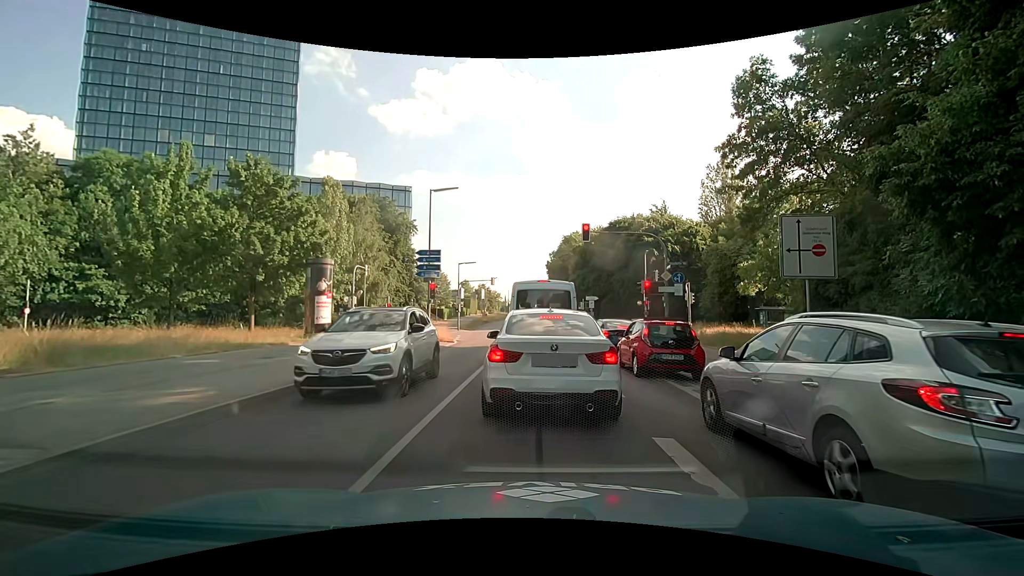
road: secondary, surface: asphalt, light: Day
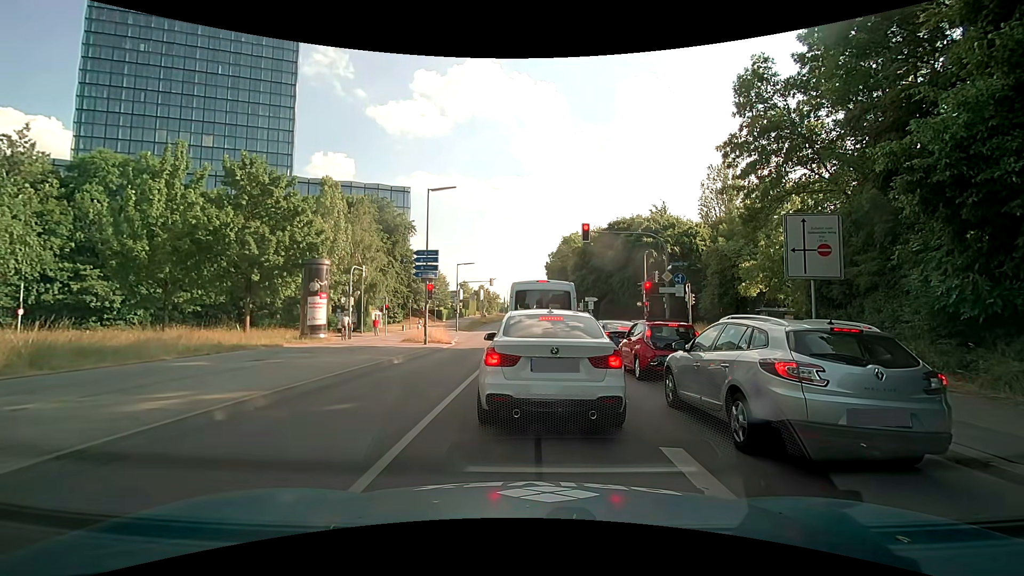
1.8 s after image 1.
(0.0, +0.4) m; 0°
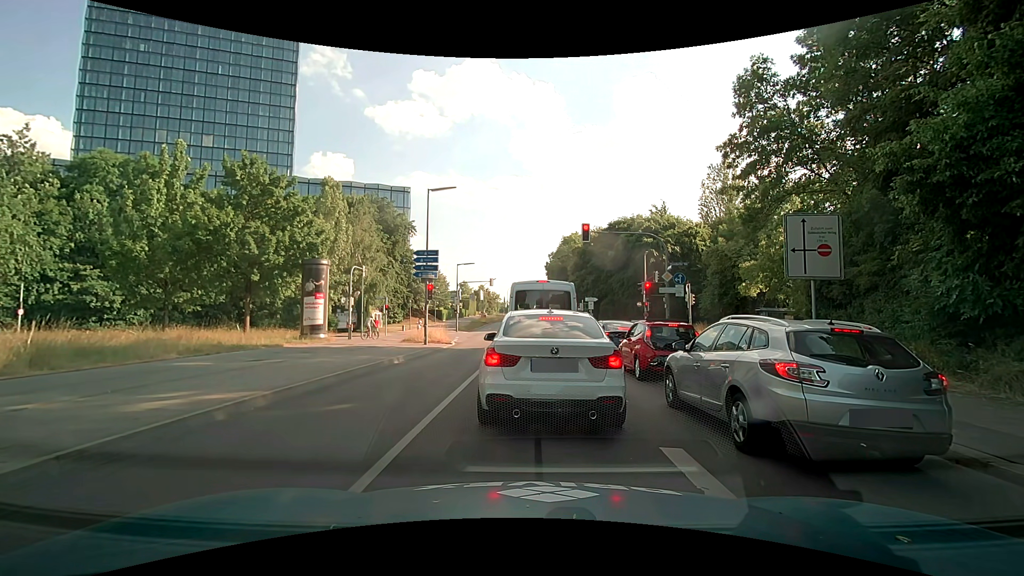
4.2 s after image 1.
(0.0, 0.0) m; 0°
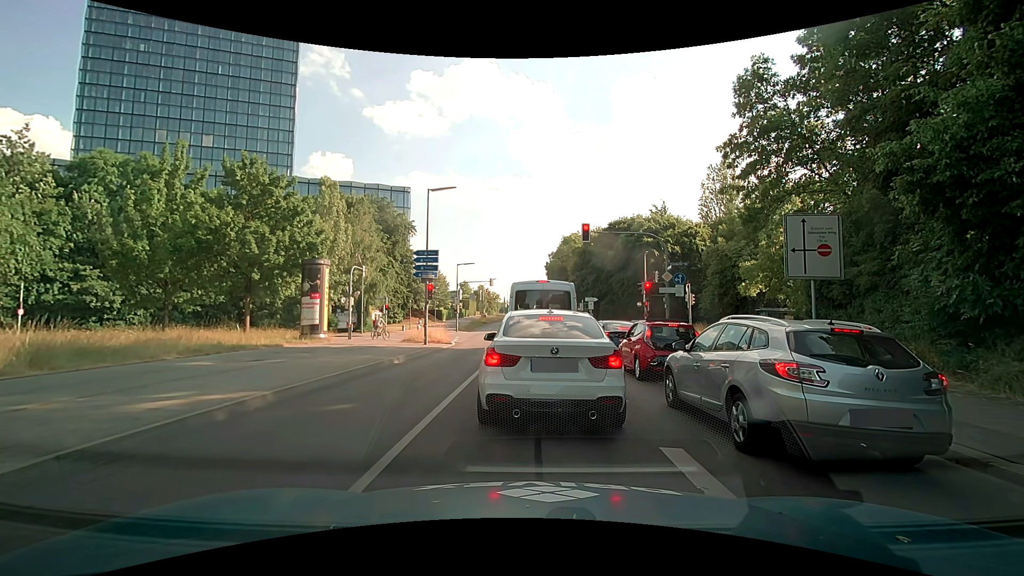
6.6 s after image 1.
(0.0, 0.0) m; 0°
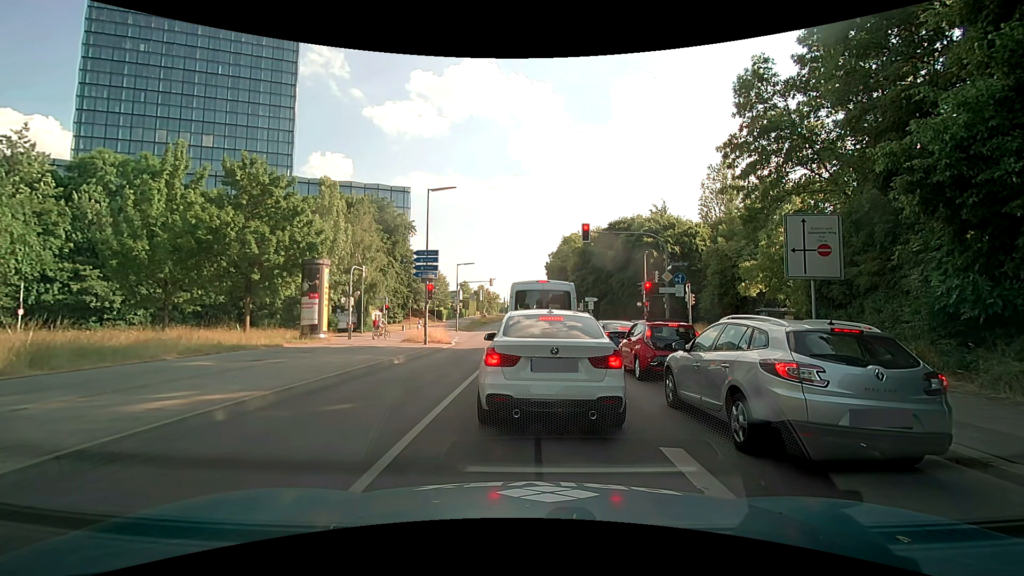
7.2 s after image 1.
(0.0, 0.0) m; 0°
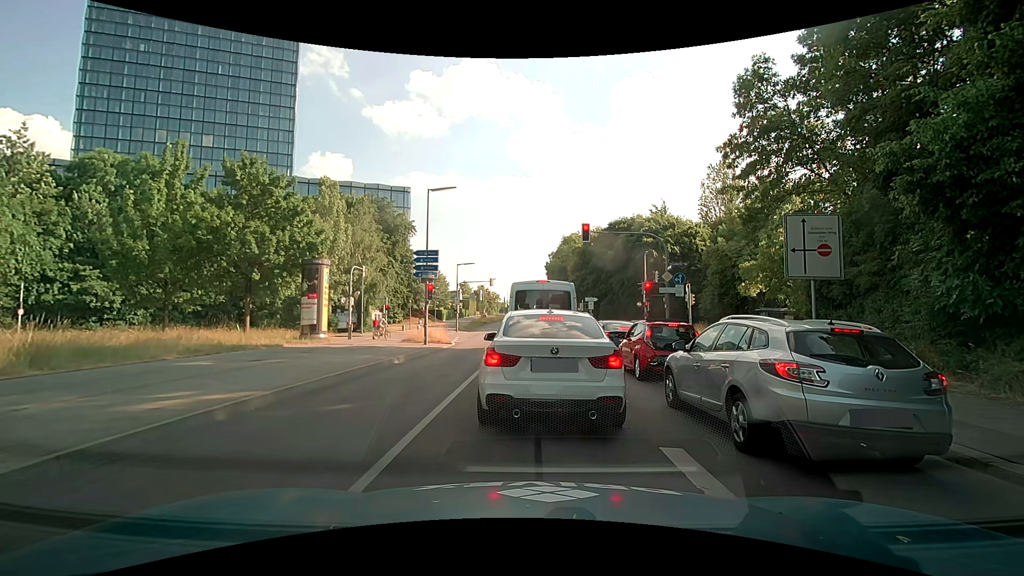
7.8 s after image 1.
(0.0, 0.0) m; 0°
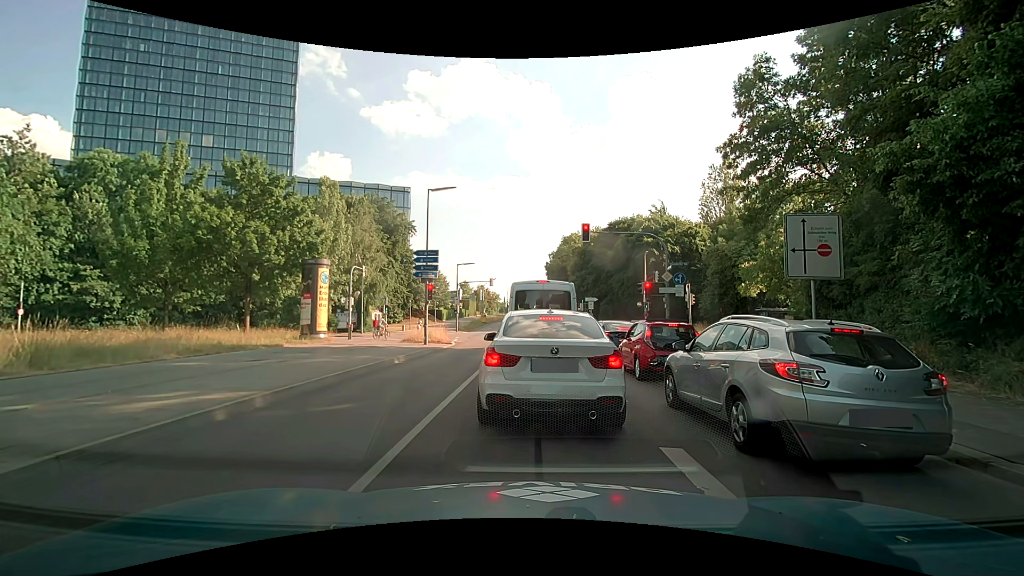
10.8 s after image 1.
(0.0, 0.0) m; 0°
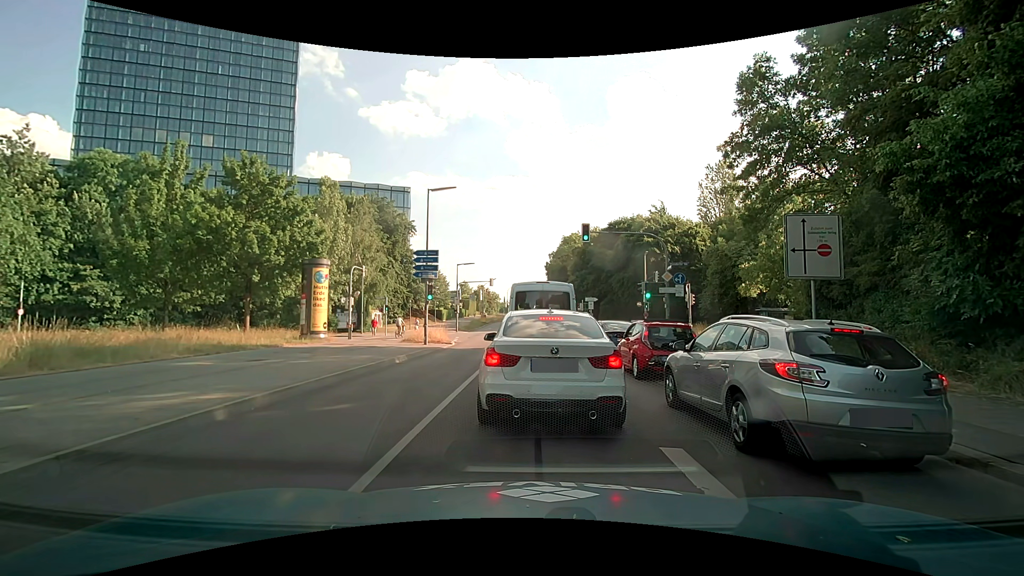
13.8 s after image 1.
(0.0, 0.0) m; 0°
(0, +10) (0, +20) (0, +30) (-2, +40) (-8, +47) (-18, +49) (-28, +47) (-36, +41) (-41, +32) (-45, +23) m
